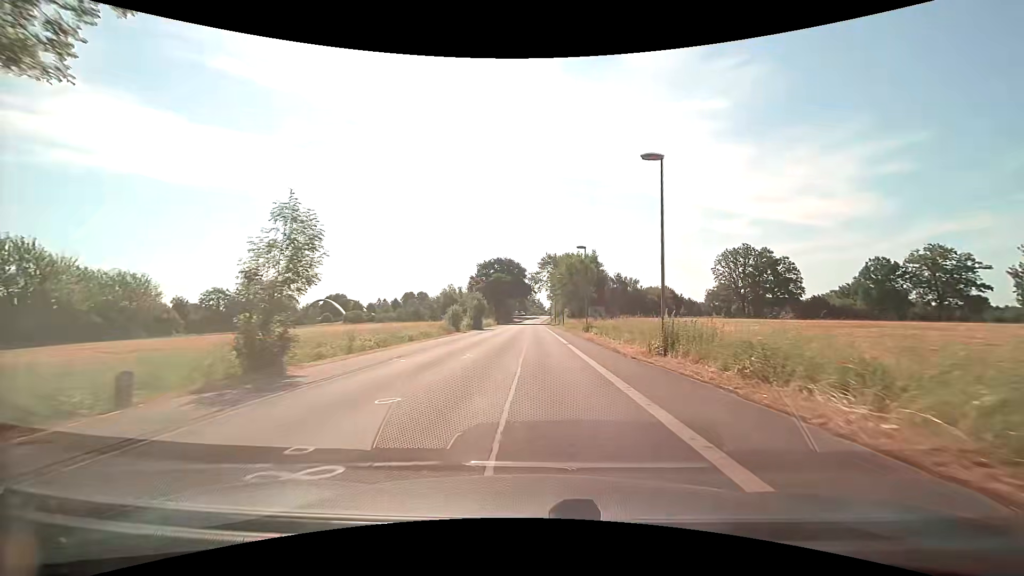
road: tertiary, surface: asphalt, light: Day
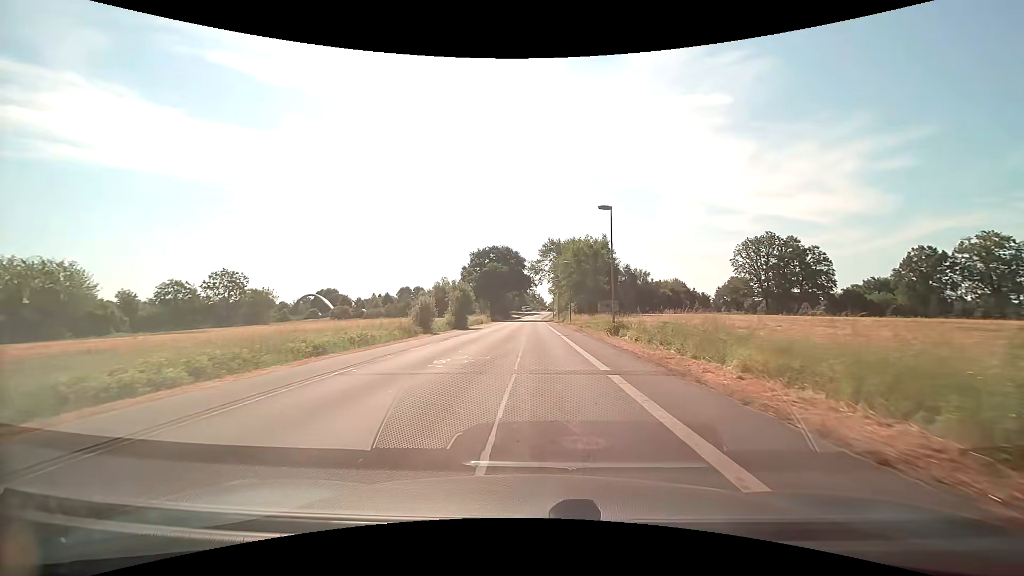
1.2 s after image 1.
(0.0, +14.6) m; 0°
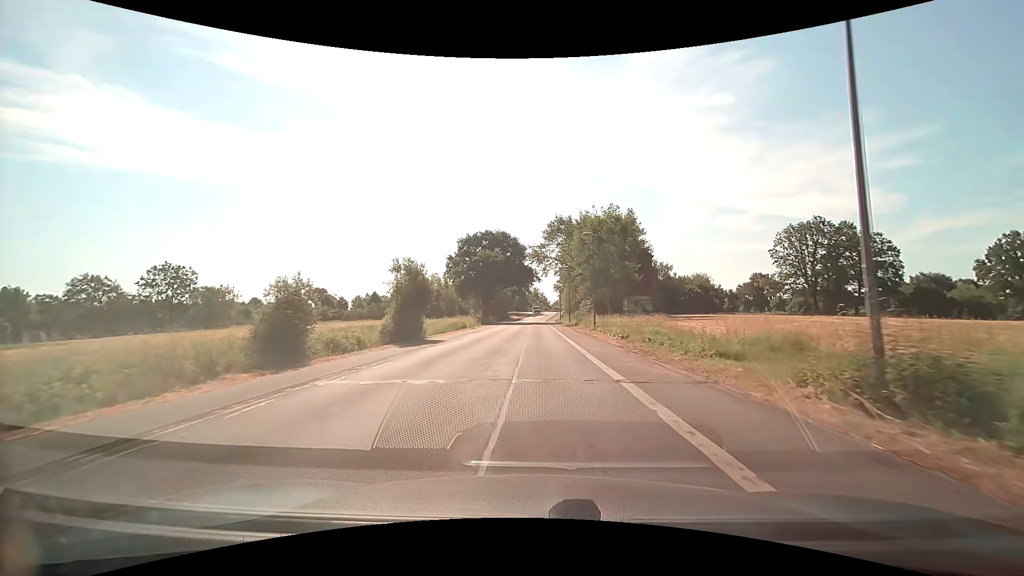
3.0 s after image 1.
(-0.1, +21.5) m; 0°
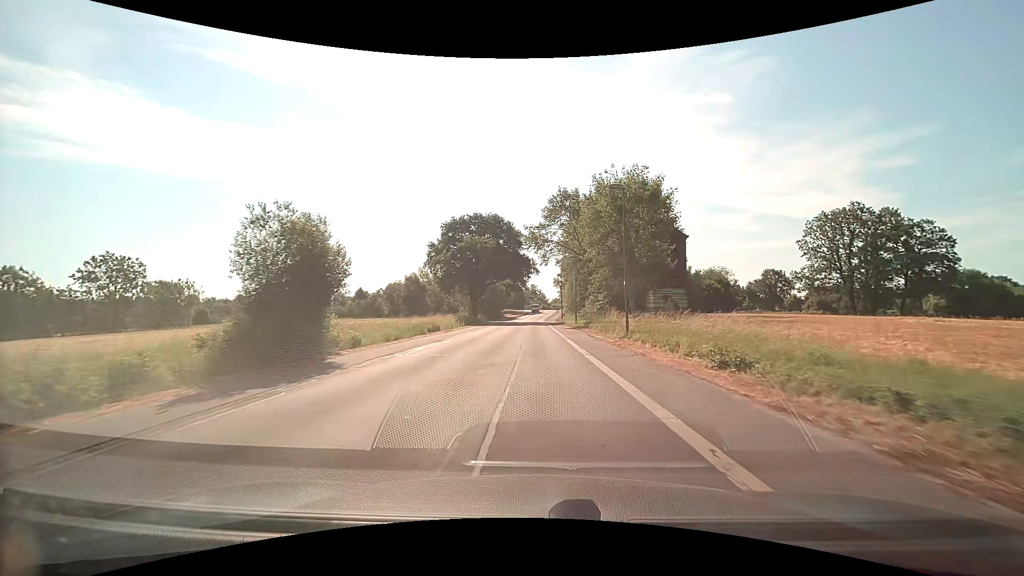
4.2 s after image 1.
(0.0, +14.1) m; 0°
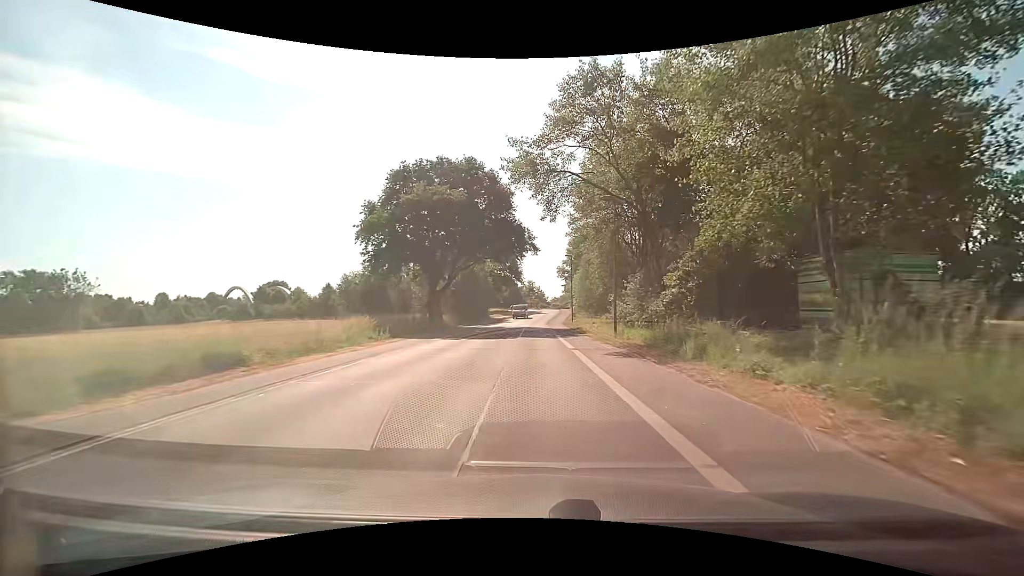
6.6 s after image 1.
(+0.1, +27.8) m; 0°
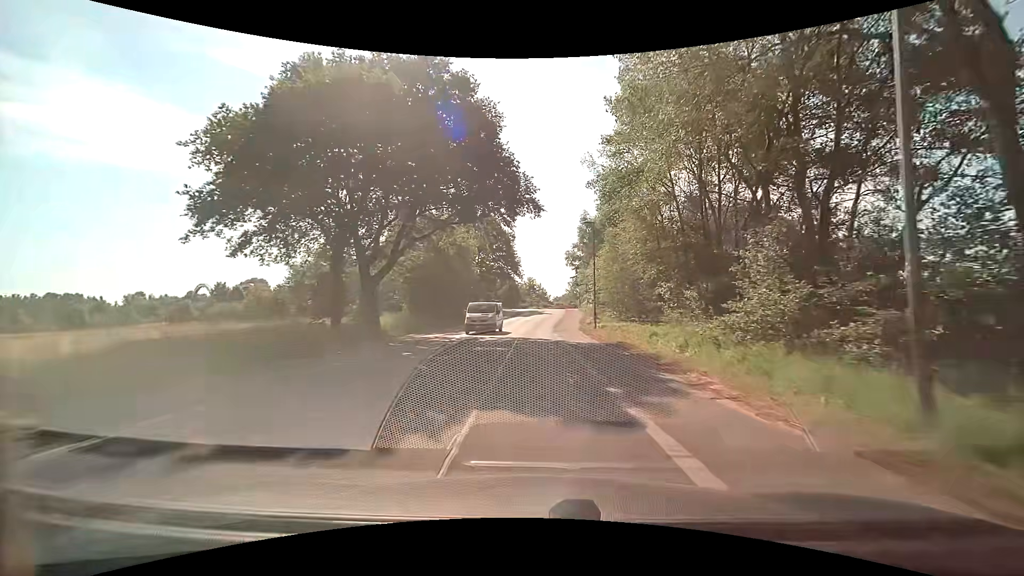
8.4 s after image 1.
(-0.1, +20.5) m; 0°
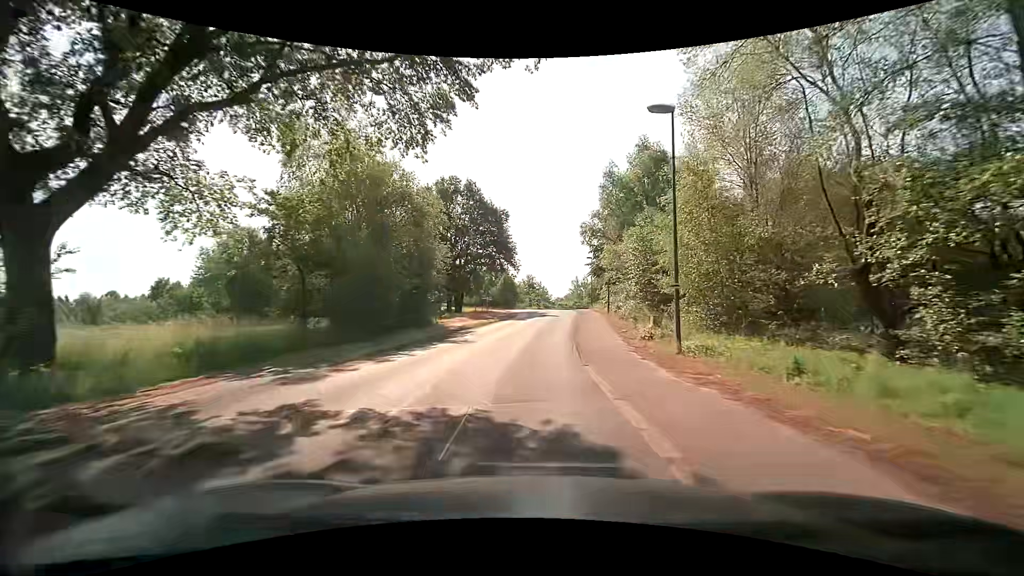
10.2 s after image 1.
(0.0, +20.1) m; 0°
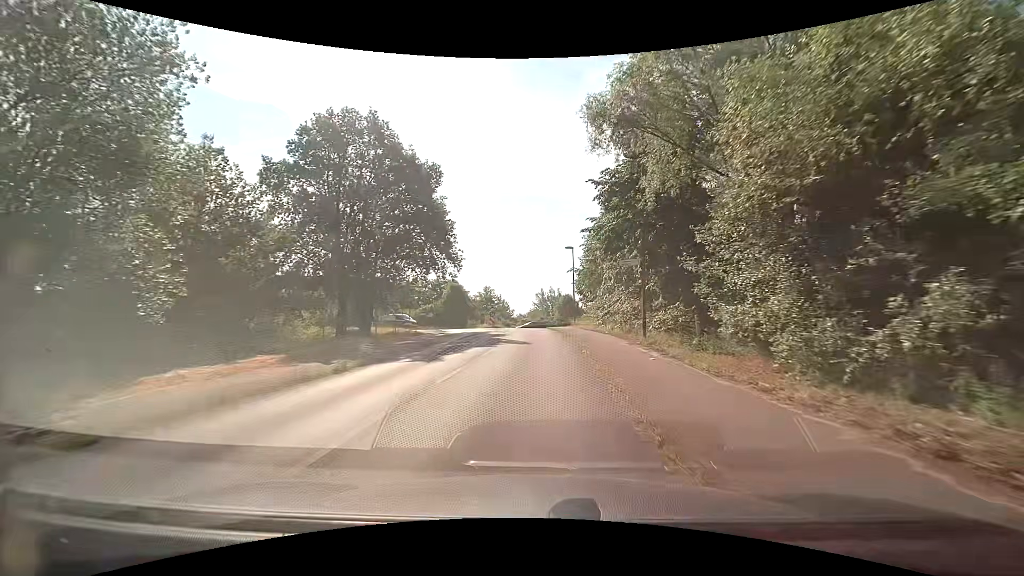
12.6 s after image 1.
(+0.7, +26.0) m; +5°
(0, +10) (0, +20) (-1, +30) (-2, +40) (-2, +50) (-4, +60) (-10, +67) (-20, +68) (-30, +67) (-40, +67) m
